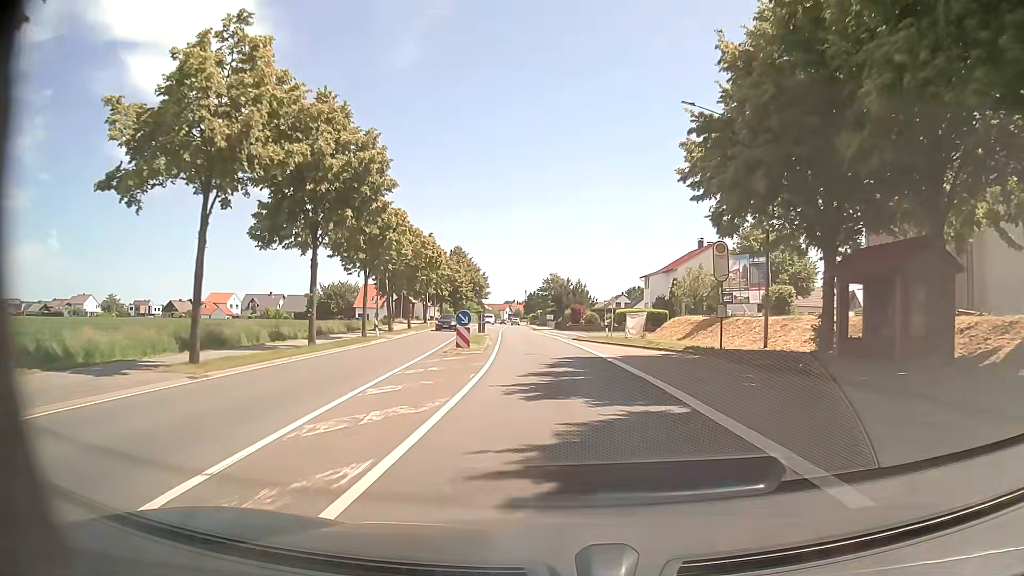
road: primary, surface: asphalt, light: Day
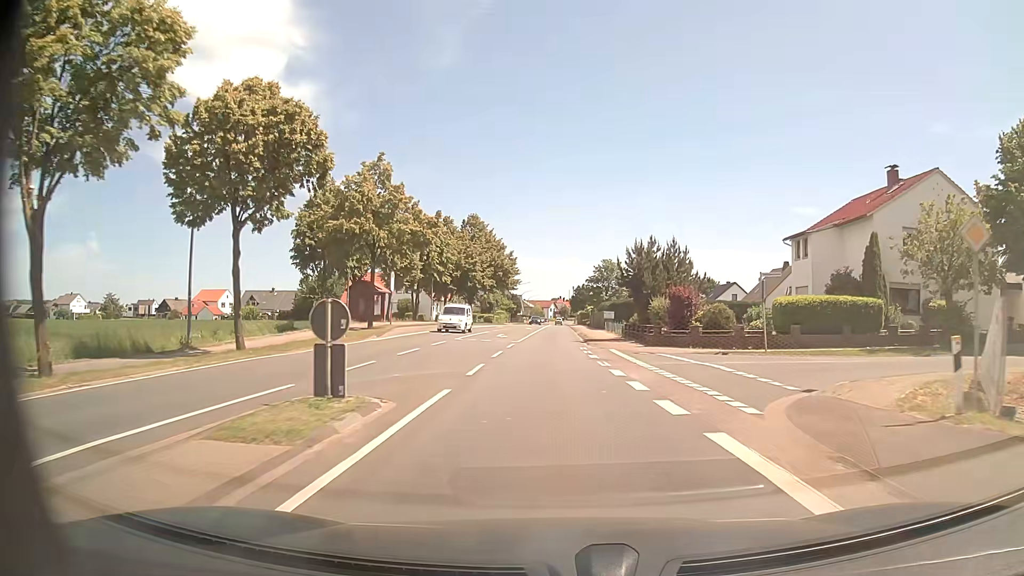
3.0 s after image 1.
(-1.6, +38.7) m; -4°
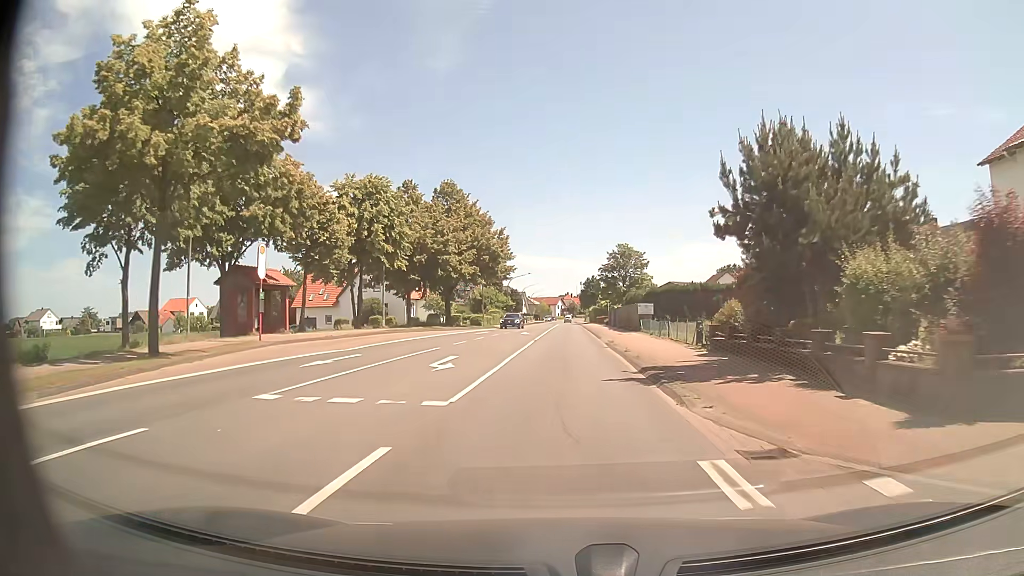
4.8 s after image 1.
(-0.1, +23.3) m; 0°
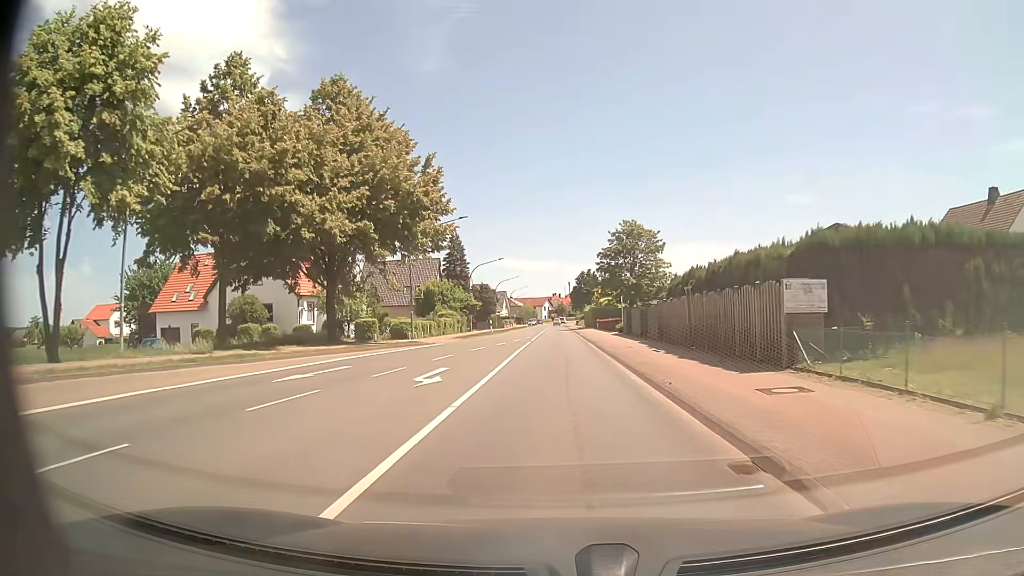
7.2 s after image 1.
(+0.1, +31.2) m; 0°
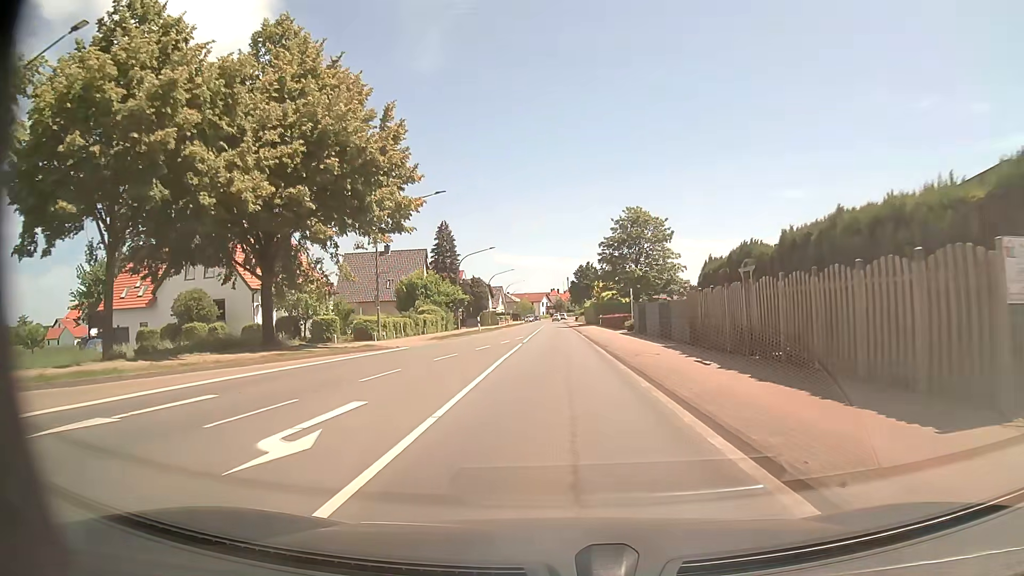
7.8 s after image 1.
(+0.1, +7.8) m; 0°
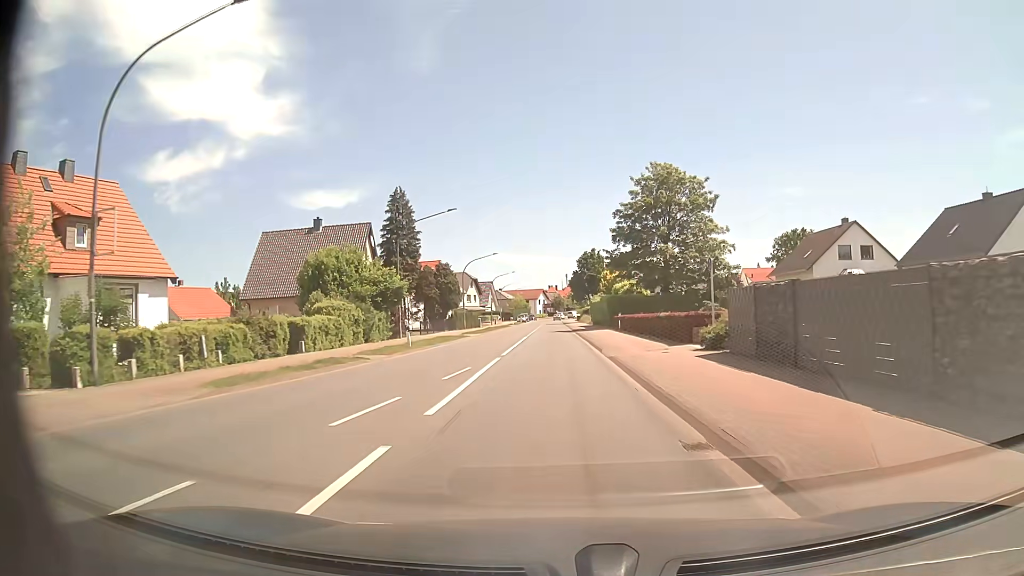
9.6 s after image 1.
(+0.1, +23.5) m; 0°
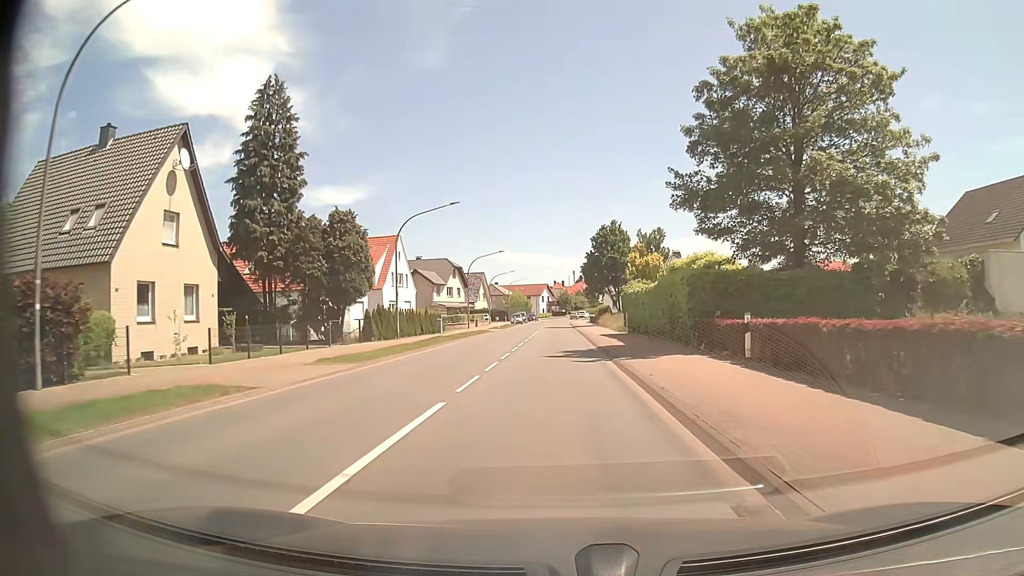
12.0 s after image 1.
(-0.1, +31.3) m; 0°
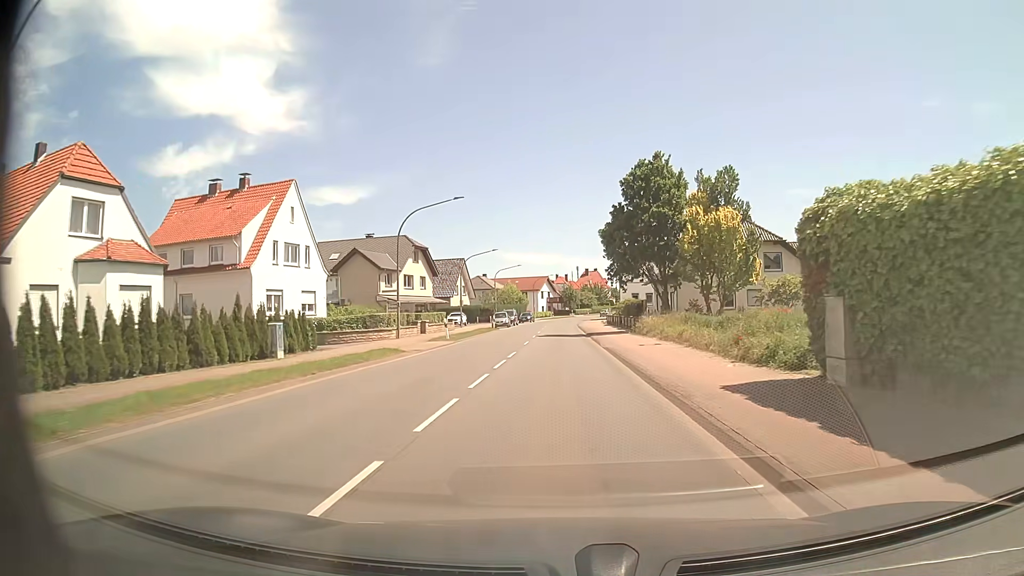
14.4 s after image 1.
(-0.1, +31.2) m; 0°
(0, +10) (0, +20) (0, +30) (0, +40) (0, +50) (0, +60) (+1, +70) (+1, +80) (+1, +90) (+2, +100) m
